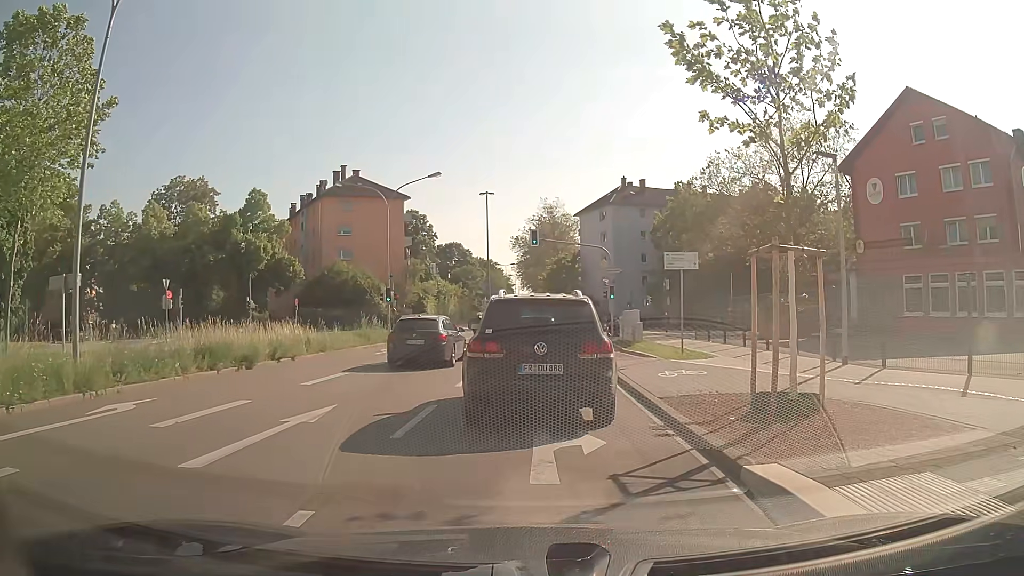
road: secondary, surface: asphalt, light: Day
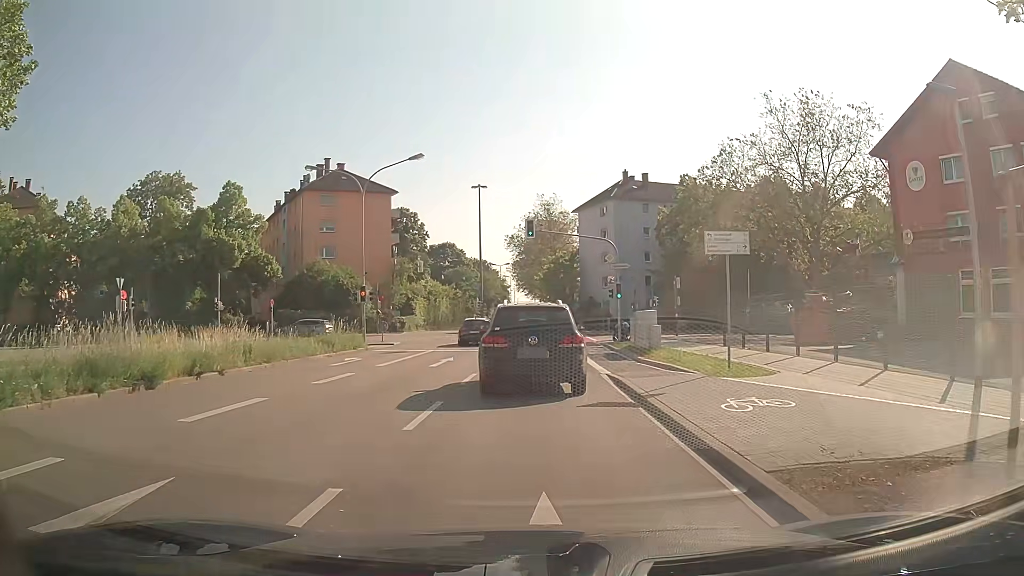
(+0.1, +5.4) m; +1°
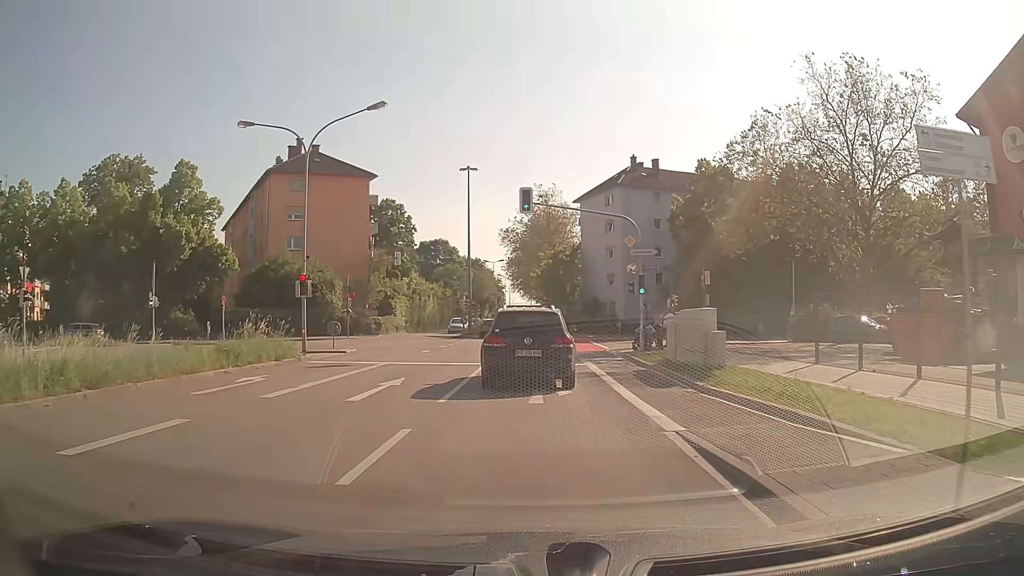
(0.0, +9.2) m; 0°
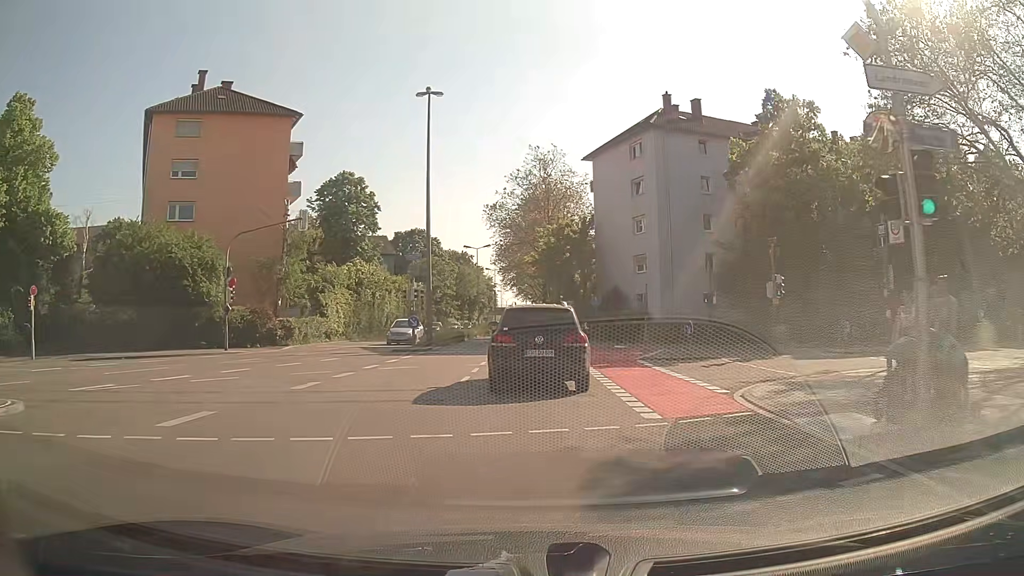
(+0.1, +21.6) m; 0°
